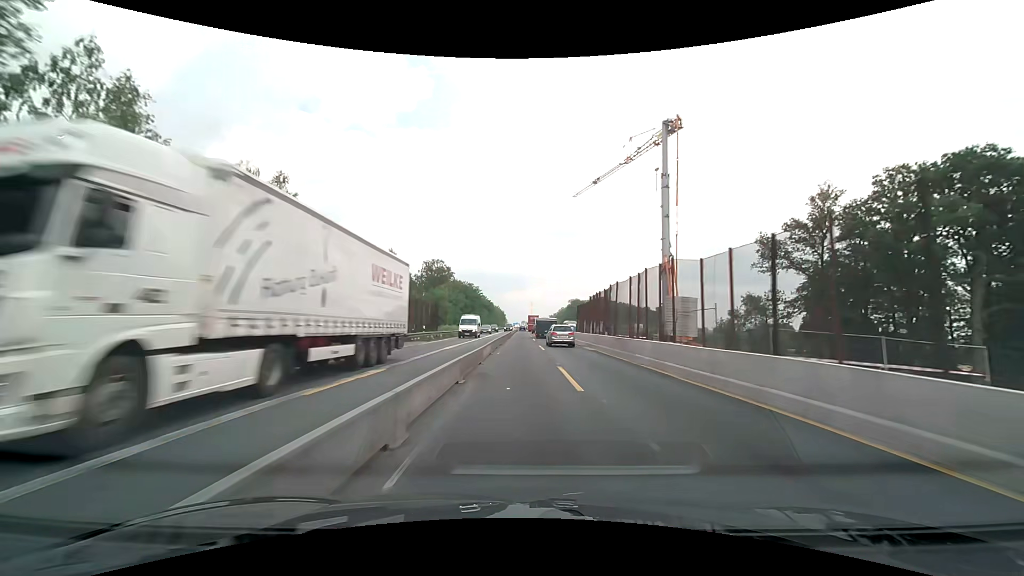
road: motorway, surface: concrete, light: Day
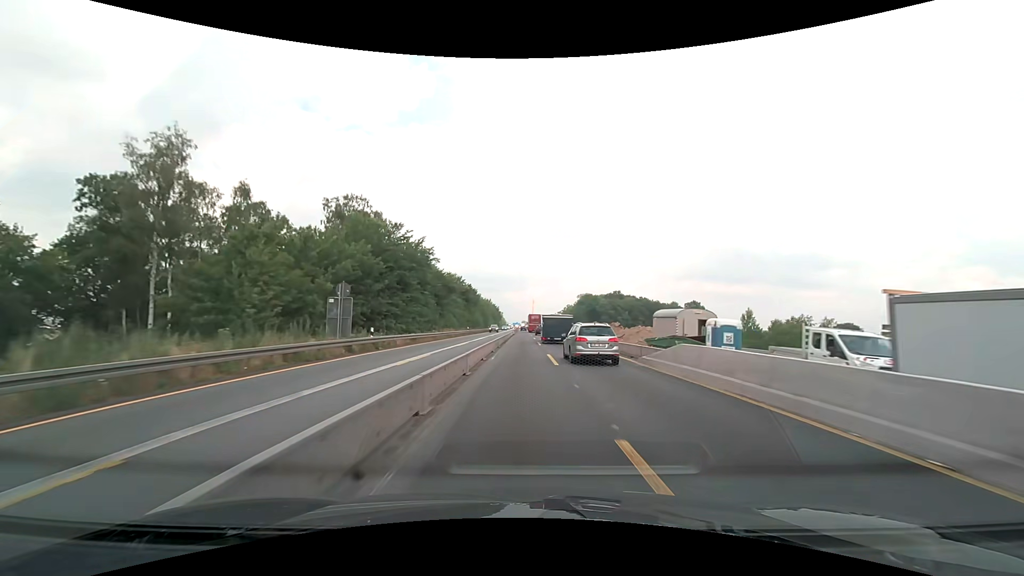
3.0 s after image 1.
(0.0, +64.3) m; 0°
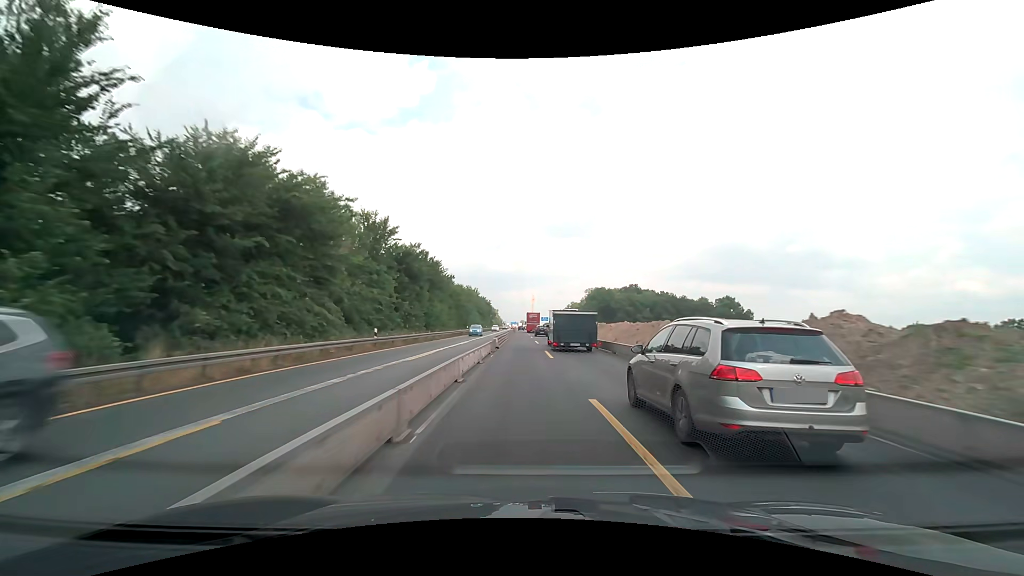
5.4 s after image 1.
(0.0, +49.8) m; 0°
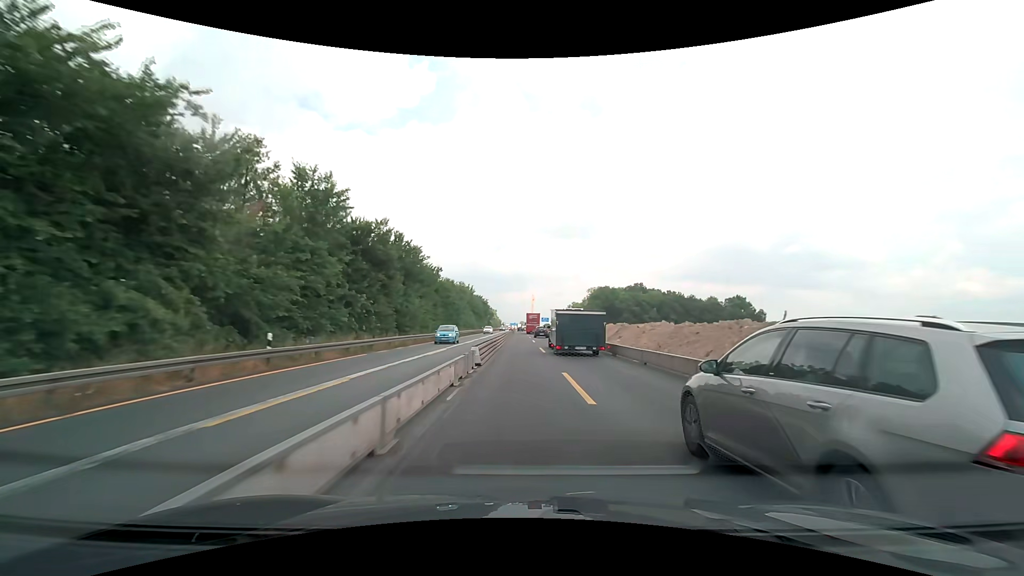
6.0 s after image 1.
(0.0, +12.5) m; 0°
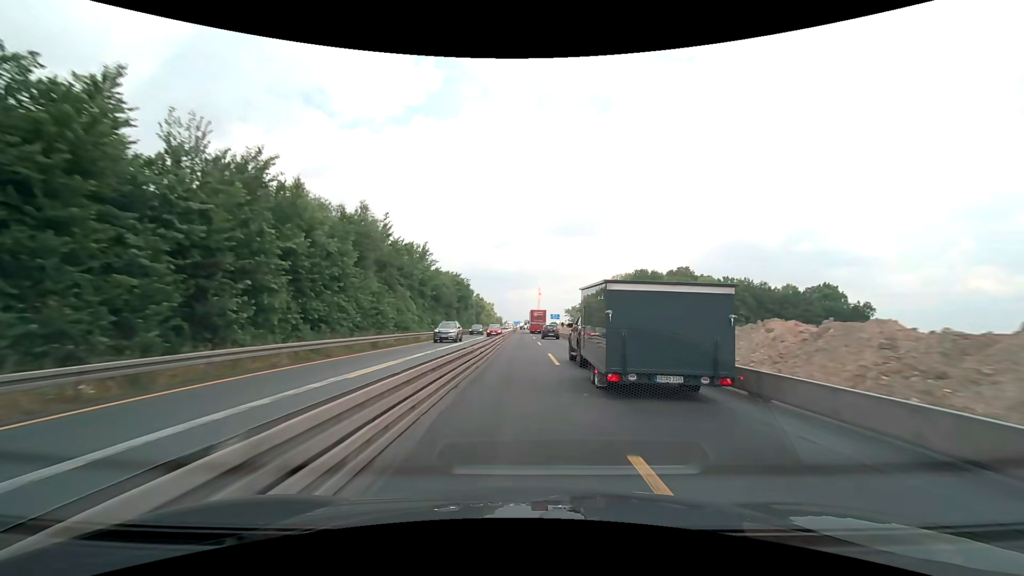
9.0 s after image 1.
(-0.2, +63.9) m; -1°
(0, +10) (0, +20) (0, +30) (0, +40) (0, +50) (0, +60) (0, +70) (0, +80) (0, +90) (0, +100) m
